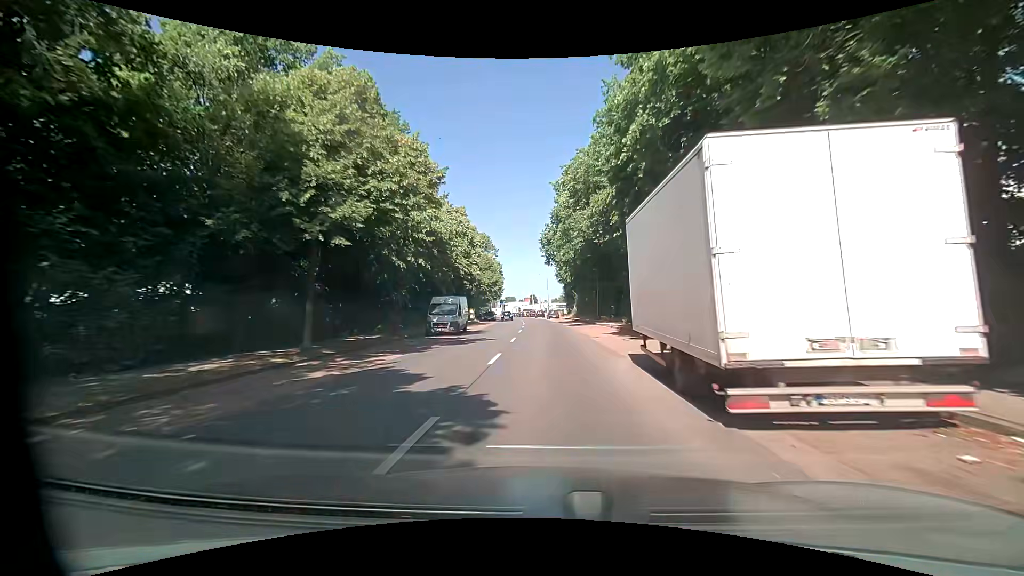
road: tertiary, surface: asphalt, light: Day
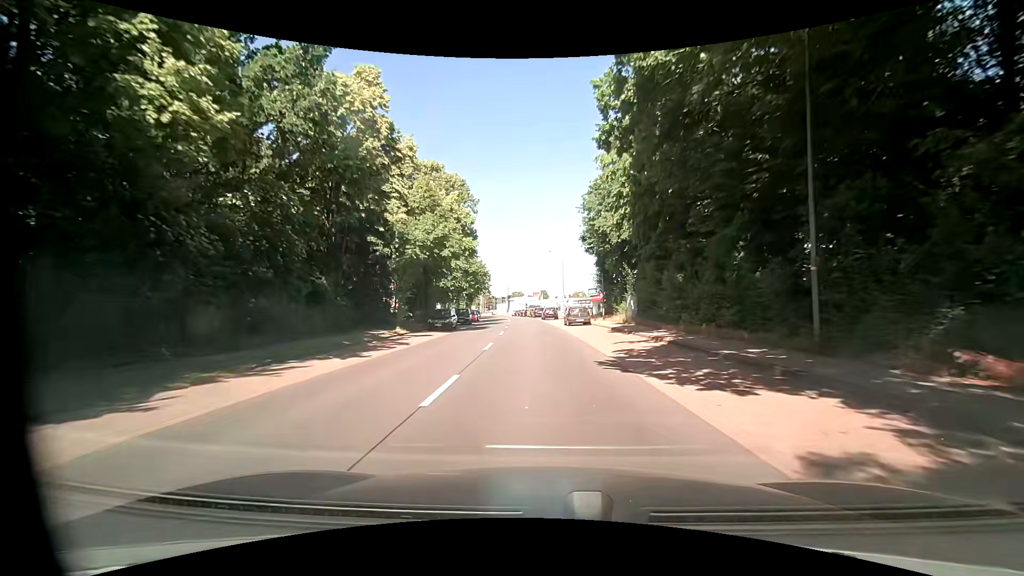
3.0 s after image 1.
(-0.8, +41.6) m; -2°
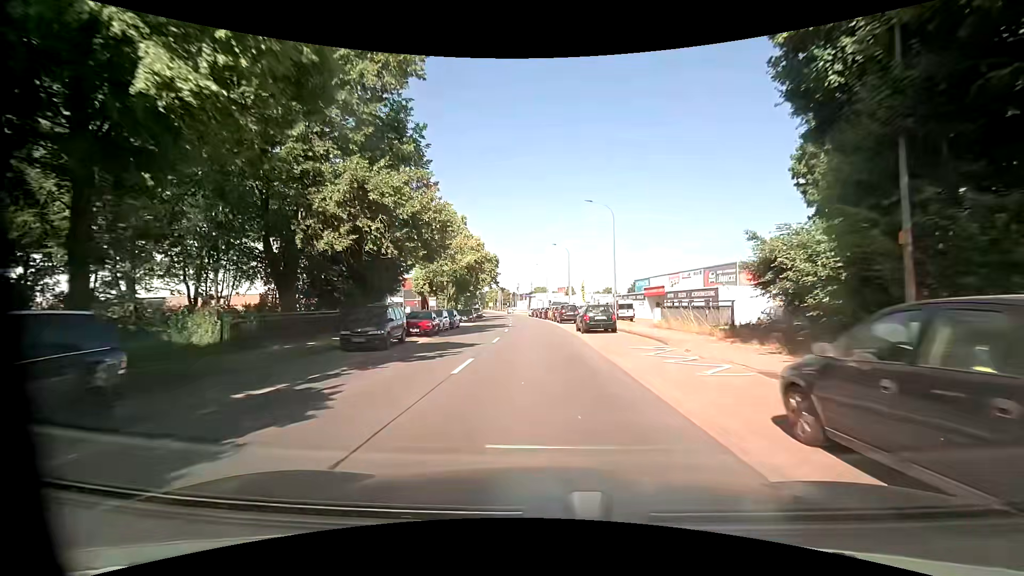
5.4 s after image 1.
(-0.7, +32.8) m; -2°
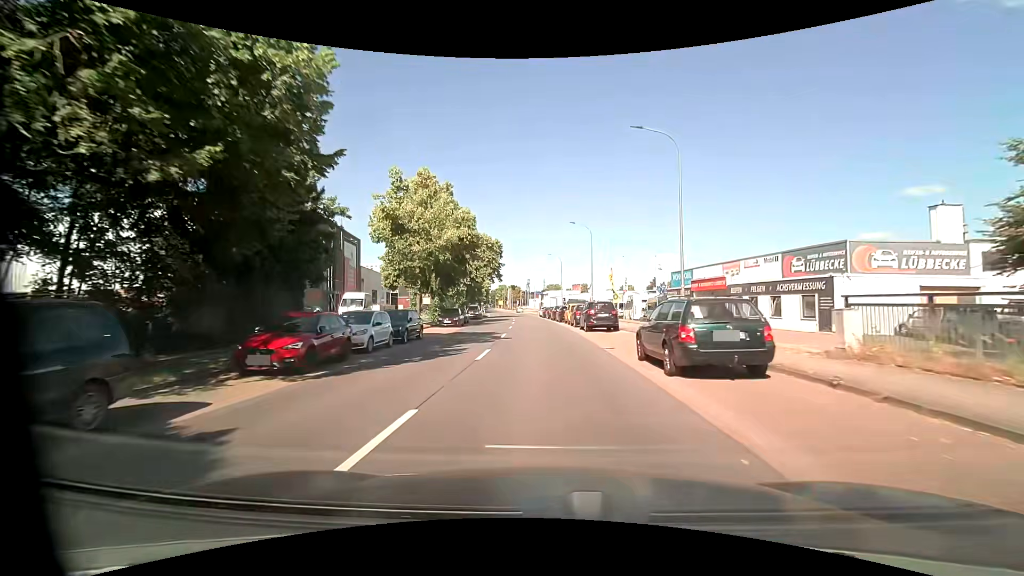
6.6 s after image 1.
(-0.3, +15.7) m; -2°
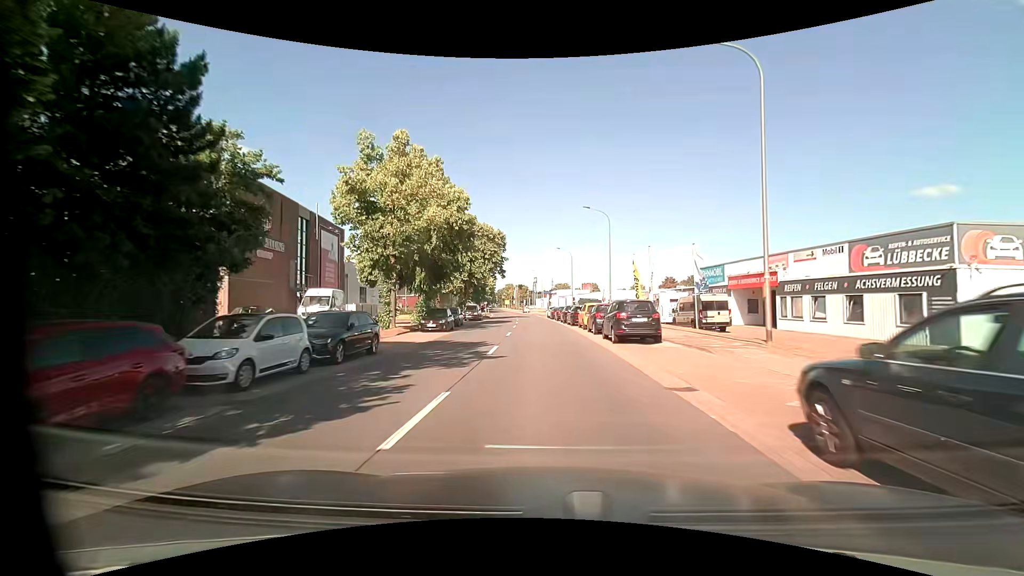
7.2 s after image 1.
(-0.1, +7.7) m; -1°
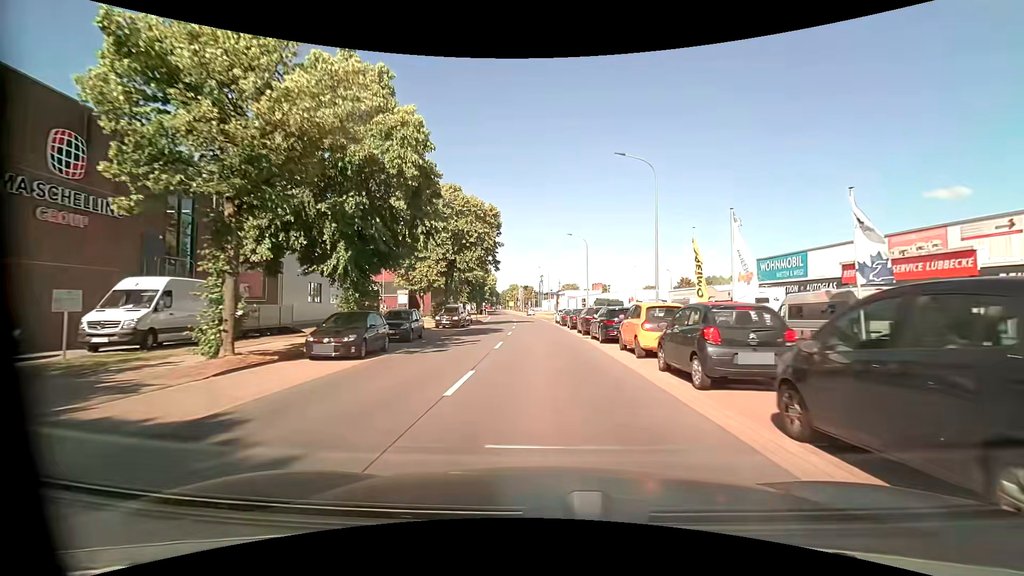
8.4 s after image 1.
(-0.2, +15.2) m; -1°
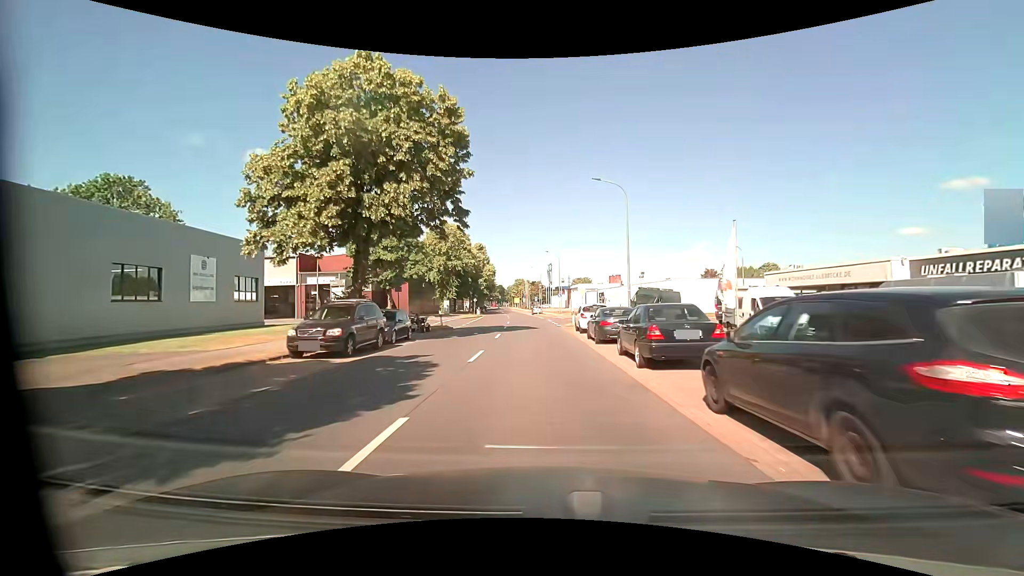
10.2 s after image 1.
(-0.2, +22.7) m; -1°
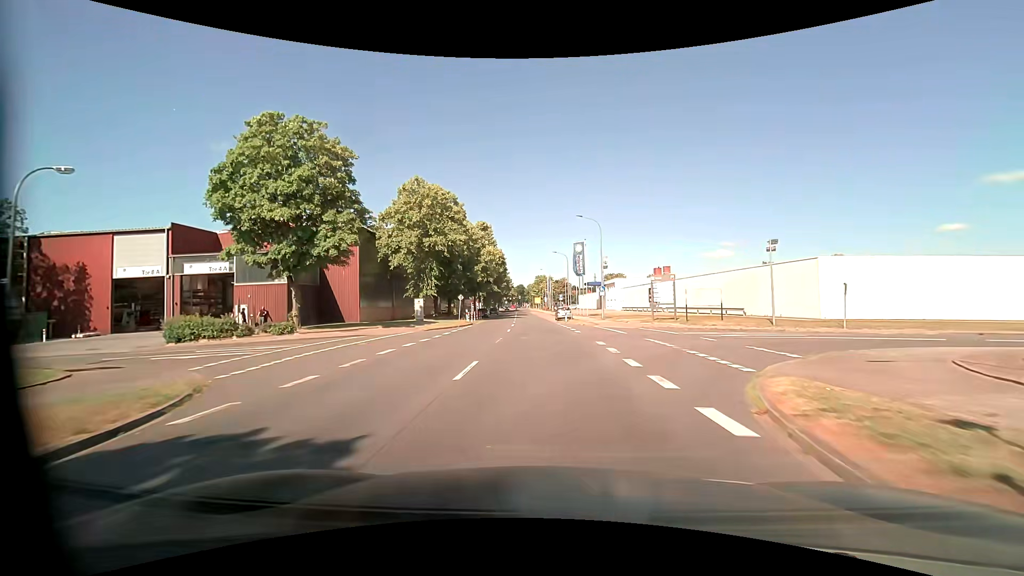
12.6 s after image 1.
(-0.9, +30.0) m; -3°
(0, +10) (0, +20) (0, +30) (-1, +40) (-1, +50) (-1, +60) (-2, +70) (-2, +80) (-3, +90) (-3, +100) m
